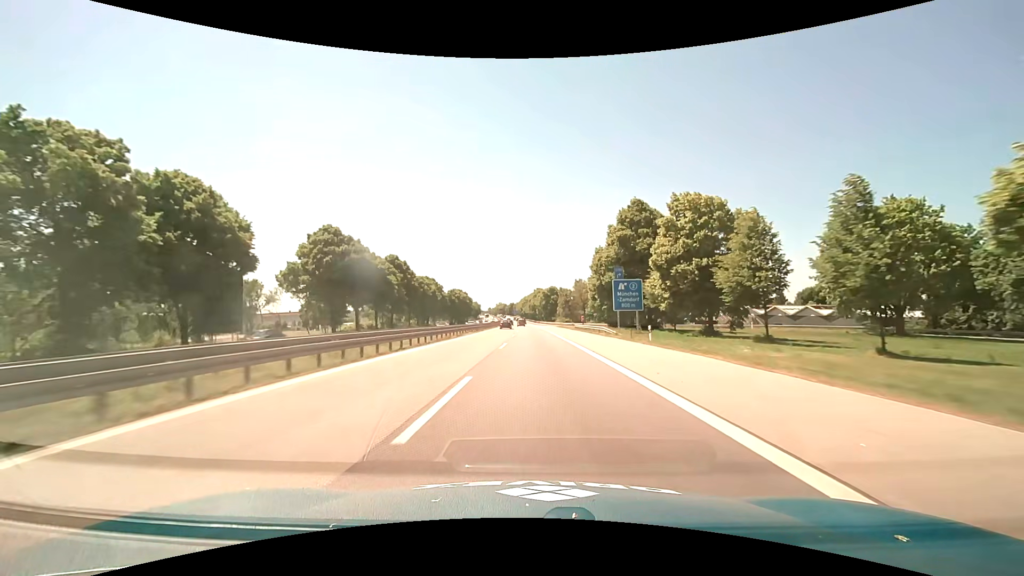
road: motorway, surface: asphalt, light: Day
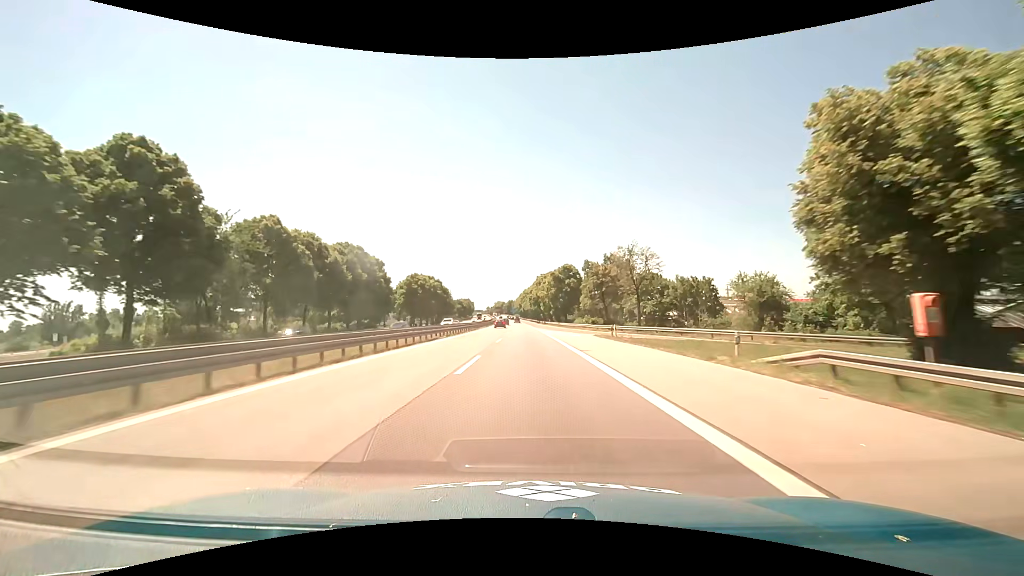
(0.0, +65.2) m; 0°
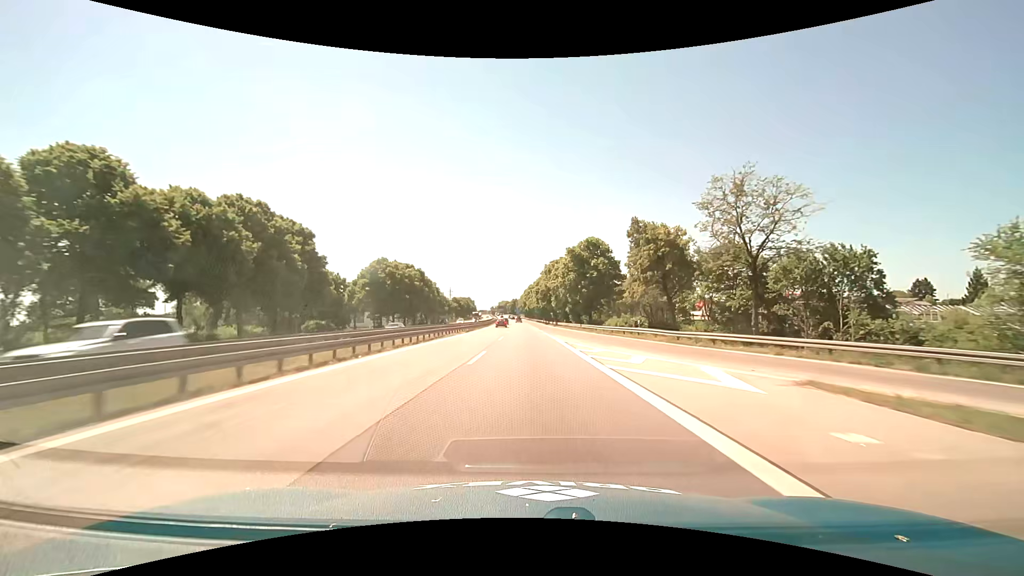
(-0.2, +32.9) m; -1°
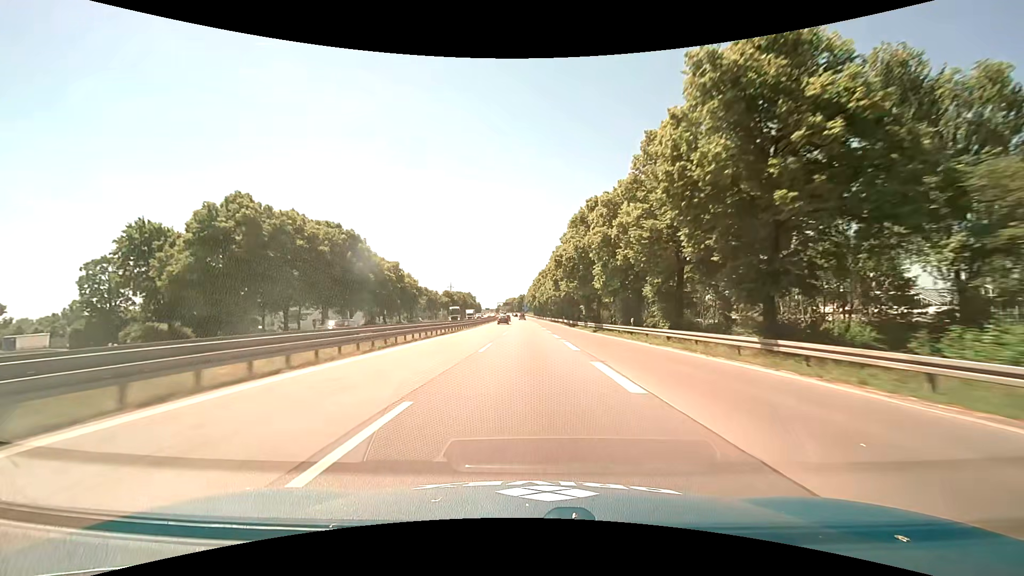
(-0.3, +49.7) m; -1°
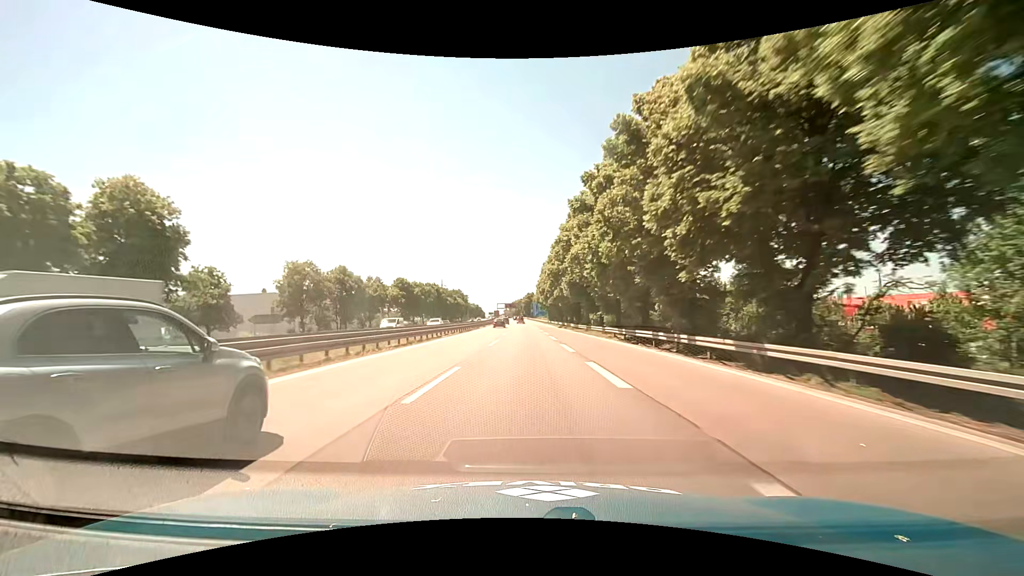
(-0.6, +83.3) m; -1°
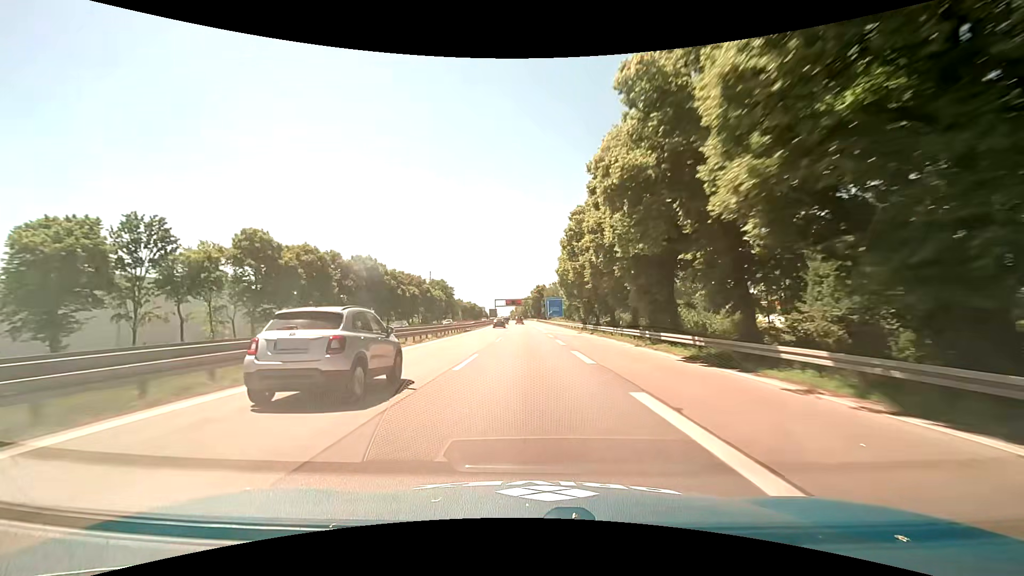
(-0.7, +66.8) m; -1°
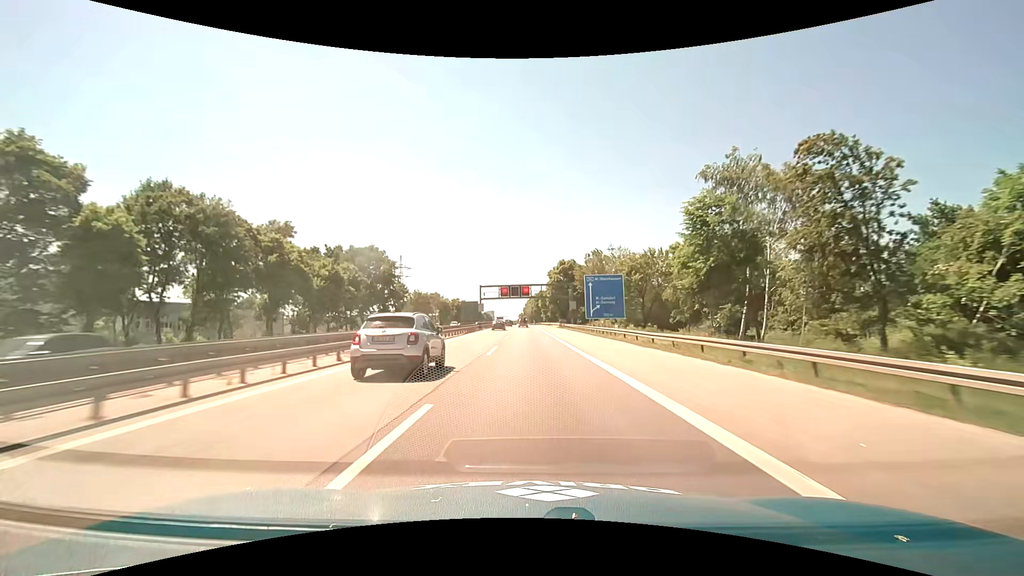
(-1.2, +83.1) m; -1°
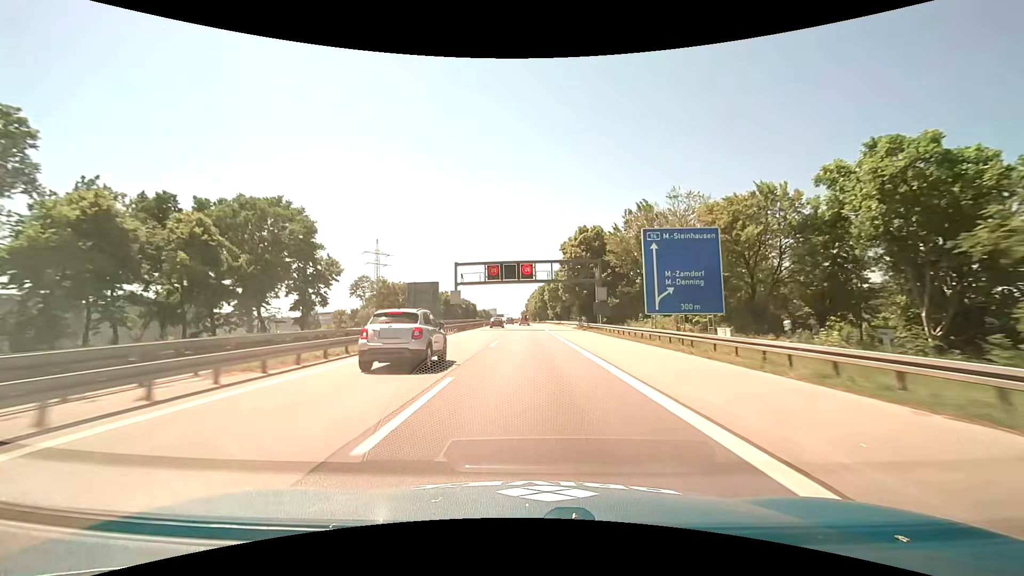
(-0.2, +32.9) m; -1°
(0, +10) (0, +20) (0, +30) (0, +40) (0, +50) (0, +60) (0, +70) (-1, +80) (-1, +90) (-1, +100) m
